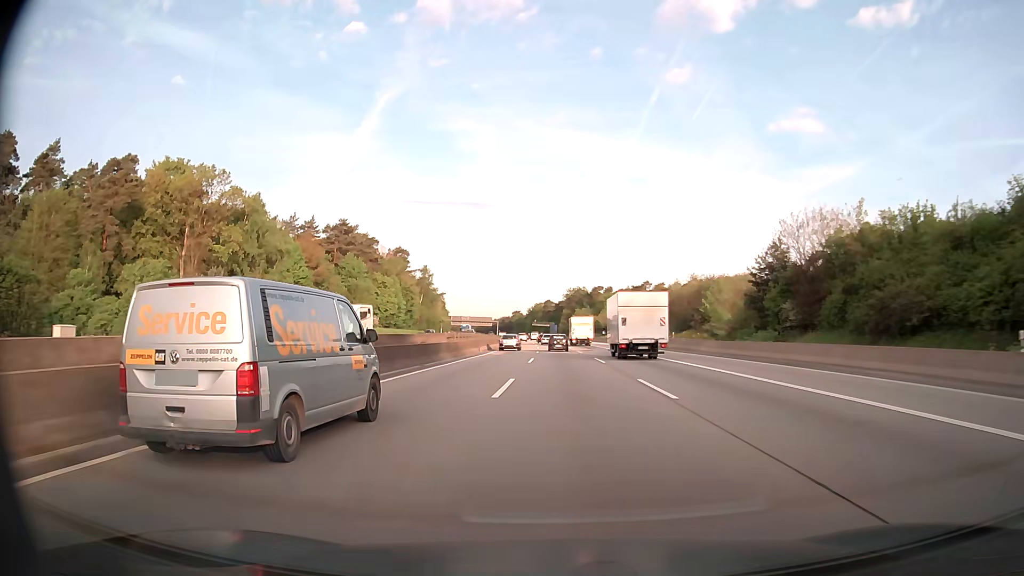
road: motorway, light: Day
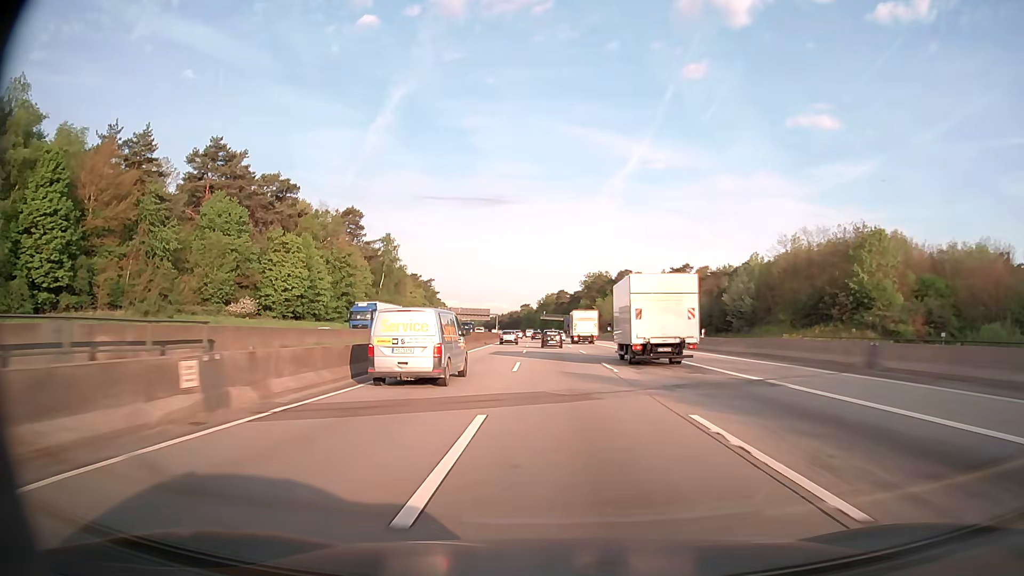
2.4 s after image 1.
(-0.5, +63.4) m; -1°
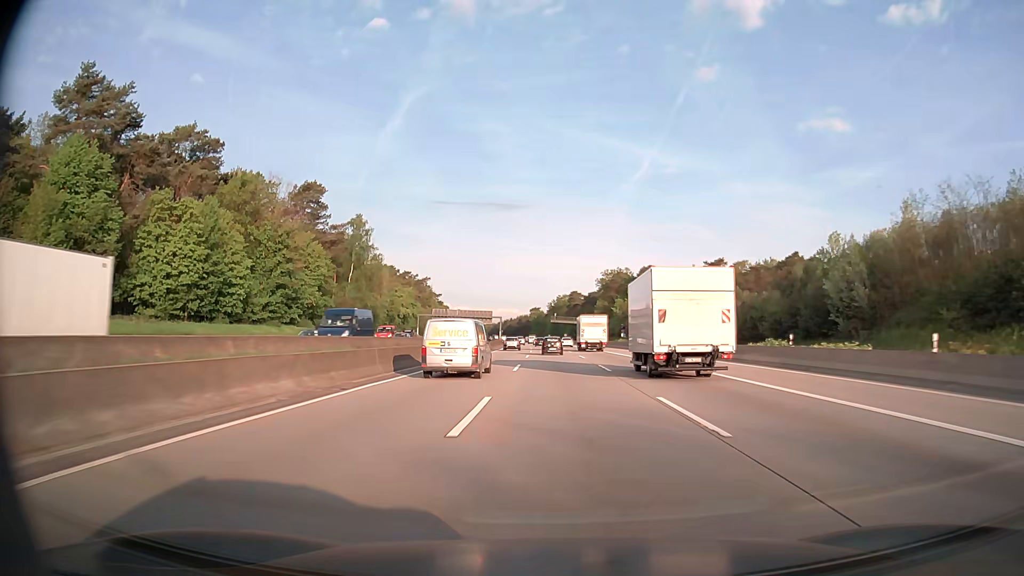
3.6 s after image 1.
(-0.3, +31.8) m; -1°
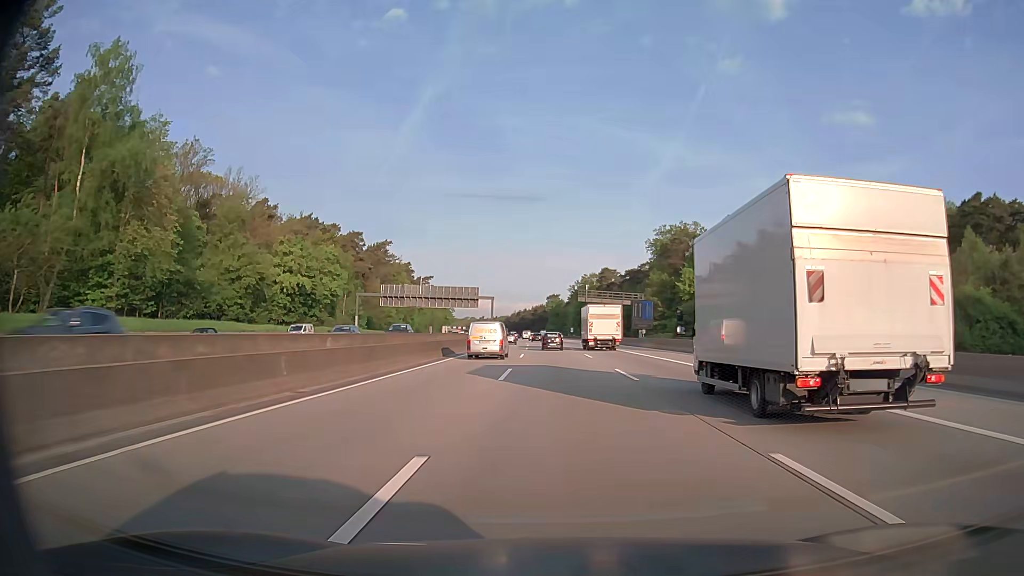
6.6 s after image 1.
(-1.3, +80.0) m; -2°
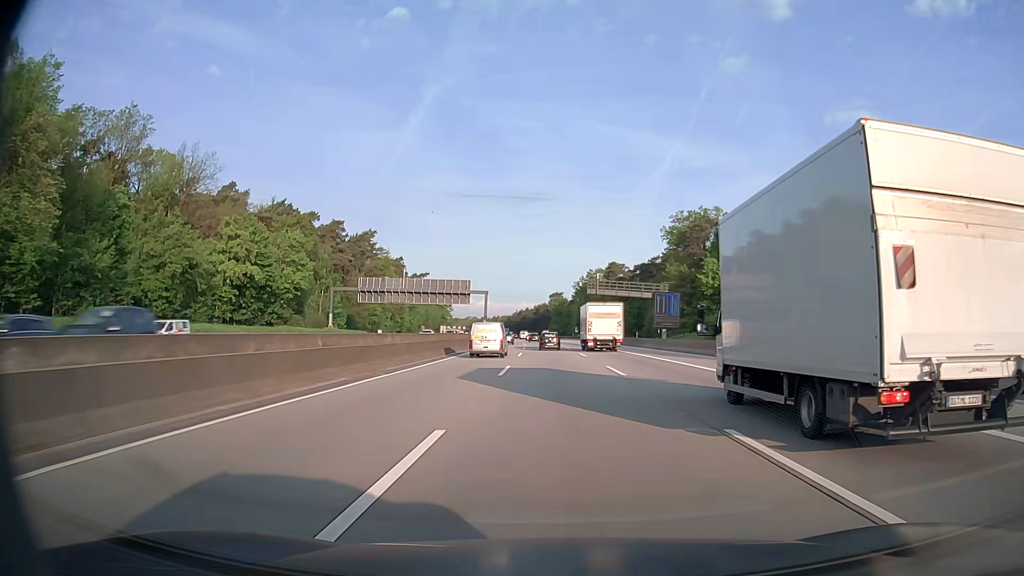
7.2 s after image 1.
(0.0, +16.2) m; 0°
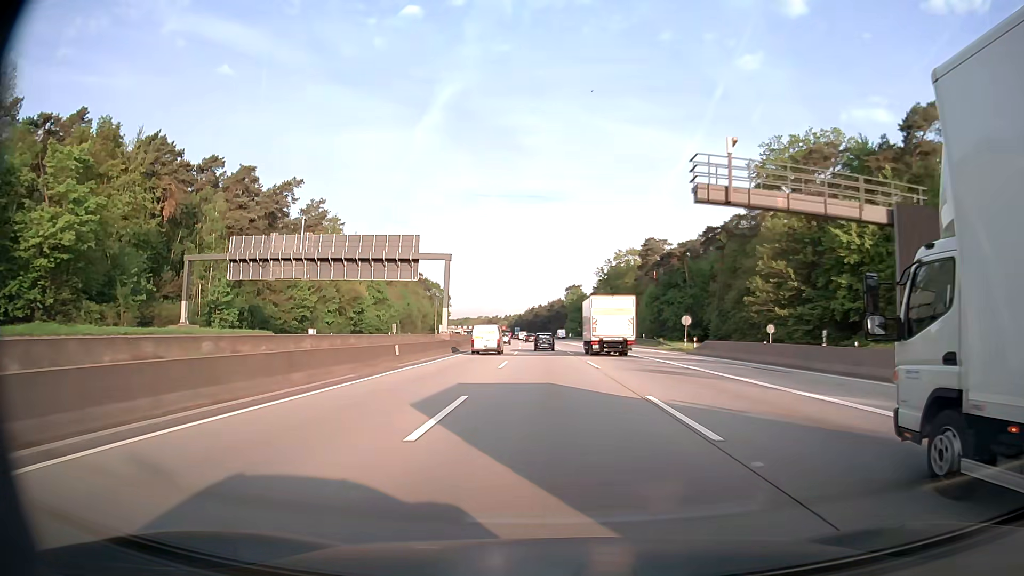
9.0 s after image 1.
(-0.5, +48.9) m; -1°
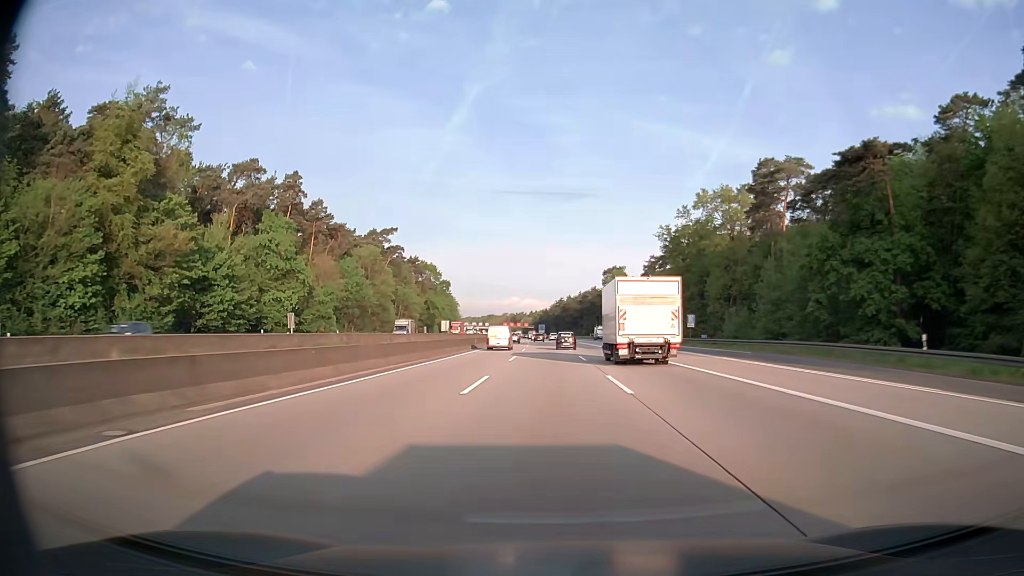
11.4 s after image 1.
(-1.4, +65.9) m; -3°
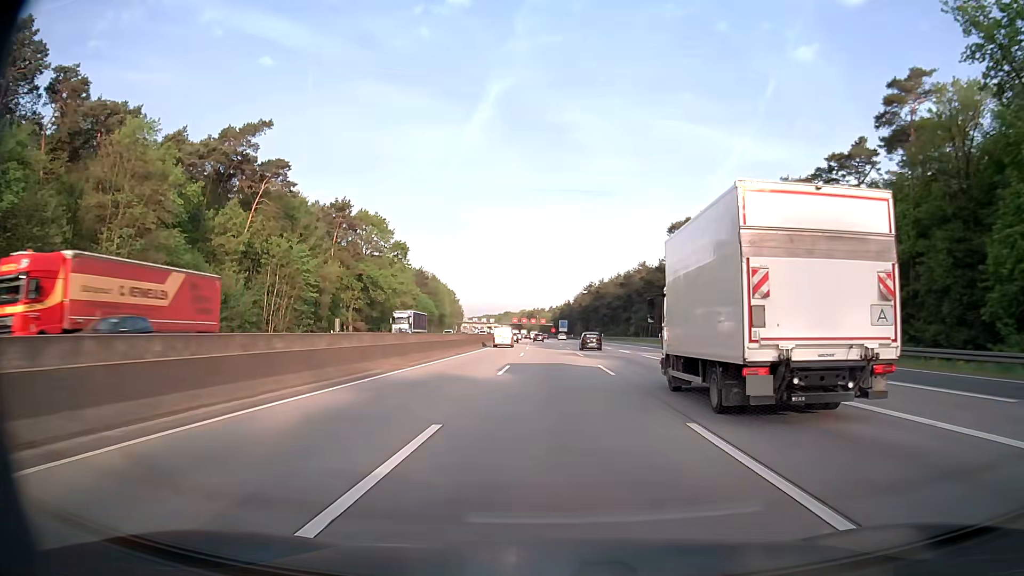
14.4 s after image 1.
(-1.4, +83.2) m; -2°
(0, +10) (0, +20) (0, +30) (0, +40) (0, +50) (-1, +60) (-1, +70) (-1, +80) (-2, +90) (-2, +100) m
